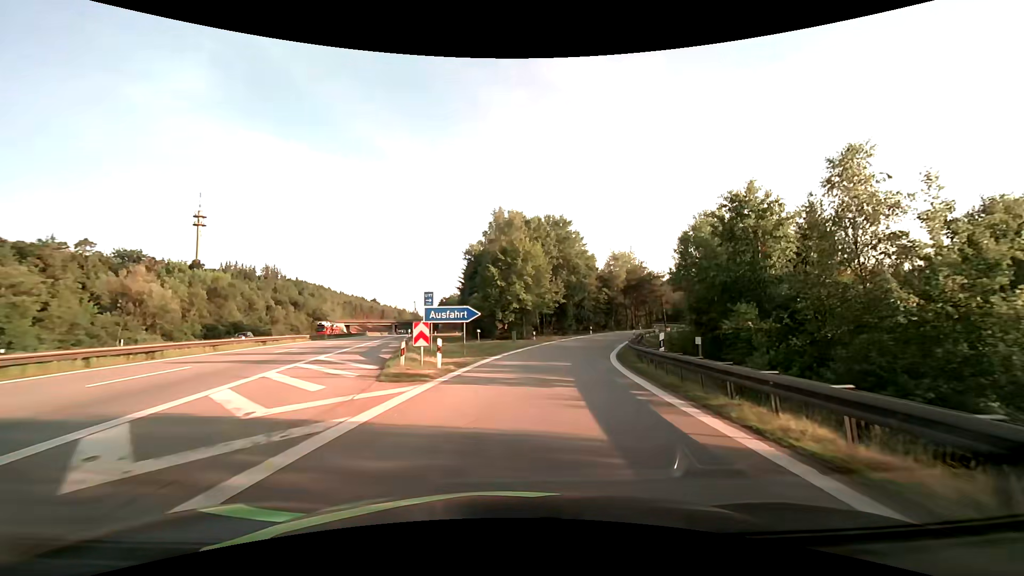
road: motorway_link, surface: asphalt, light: Day
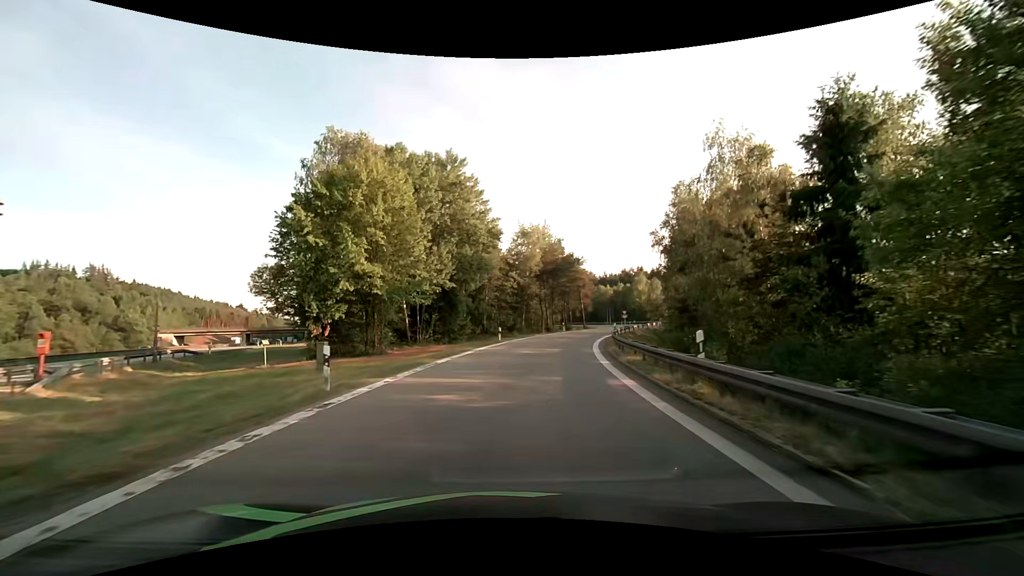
(+3.5, +29.2) m; +13°
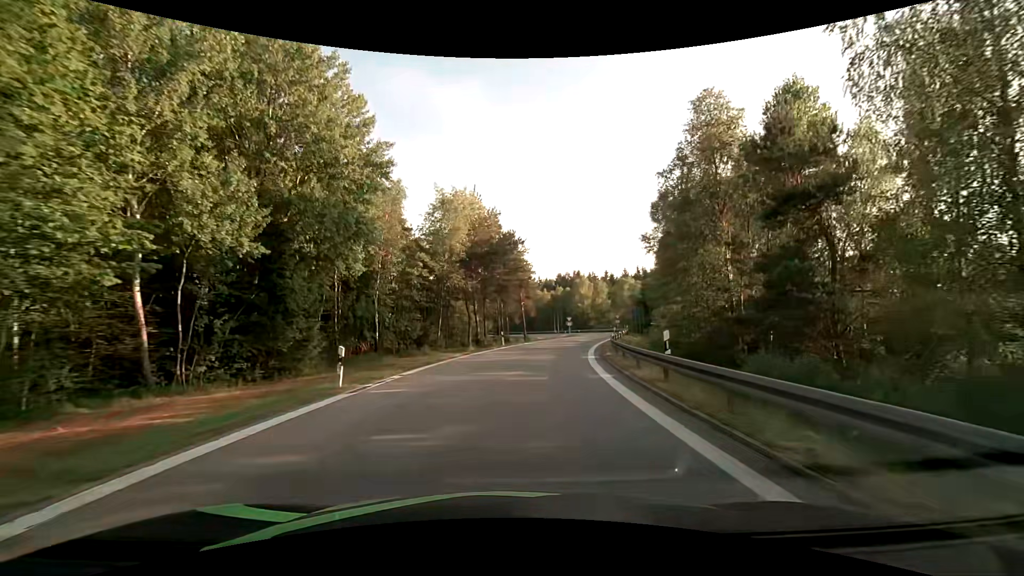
(+1.5, +22.3) m; +8°
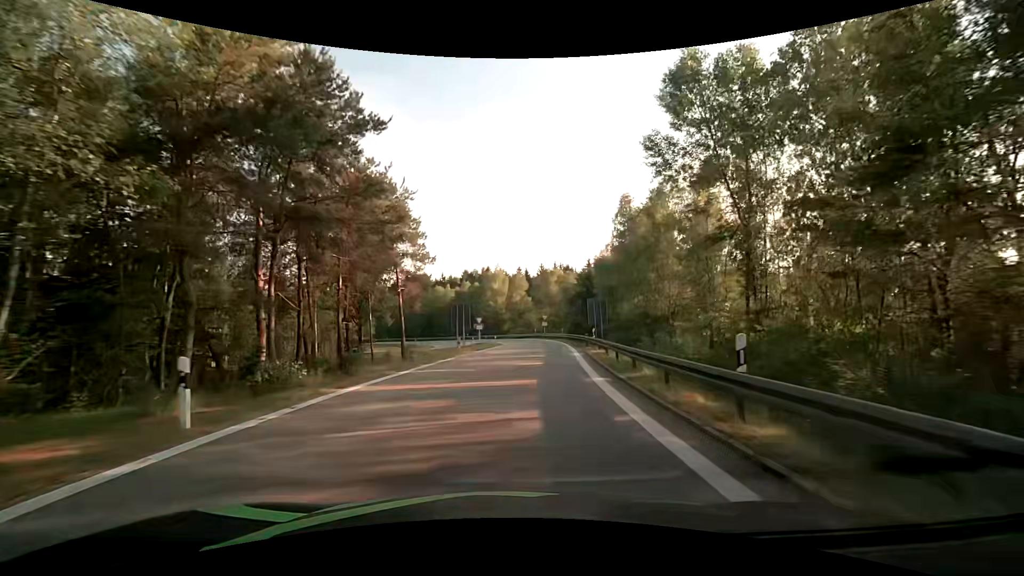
(+2.7, +29.2) m; +11°
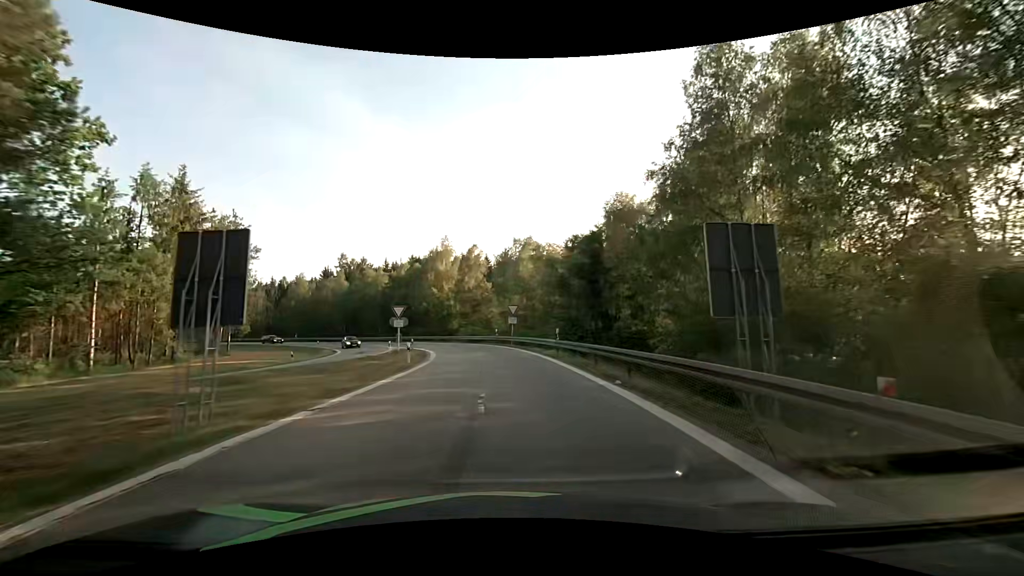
(+1.4, +29.9) m; +5°
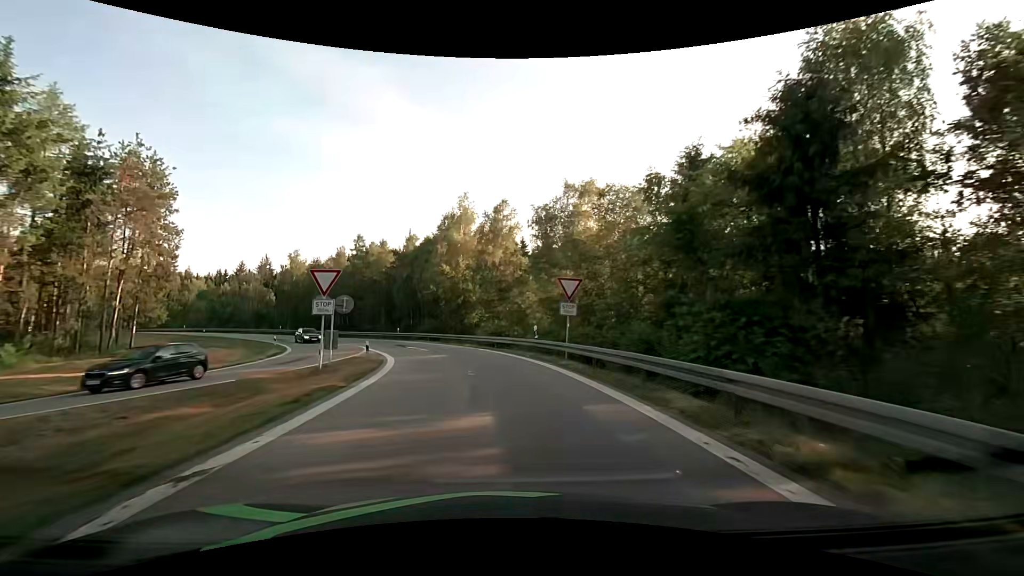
(-0.4, +22.2) m; -4°
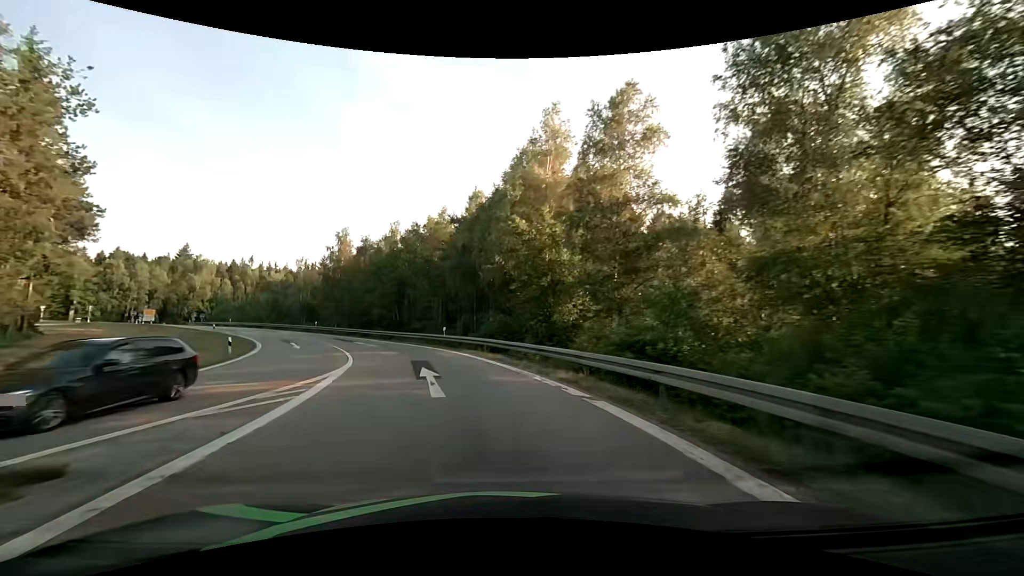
(-1.5, +22.0) m; -10°
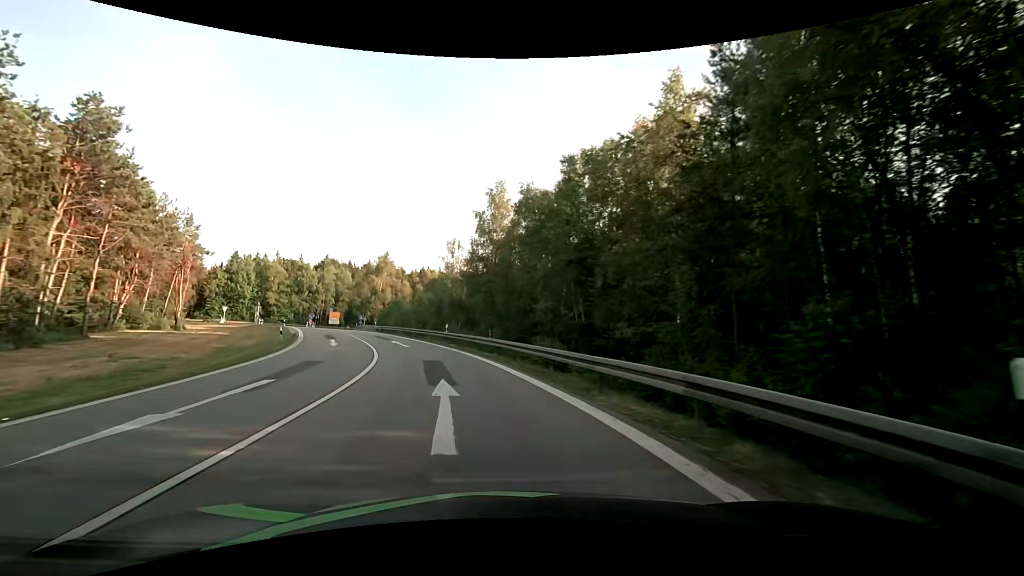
(-5.2, +28.1) m; -21°
(-1, +10) (-3, +20) (-6, +29) (-9, +39) (-13, +48) (-17, +57) (-21, +66) (-25, +75) (-29, +85) (-32, +94) m
